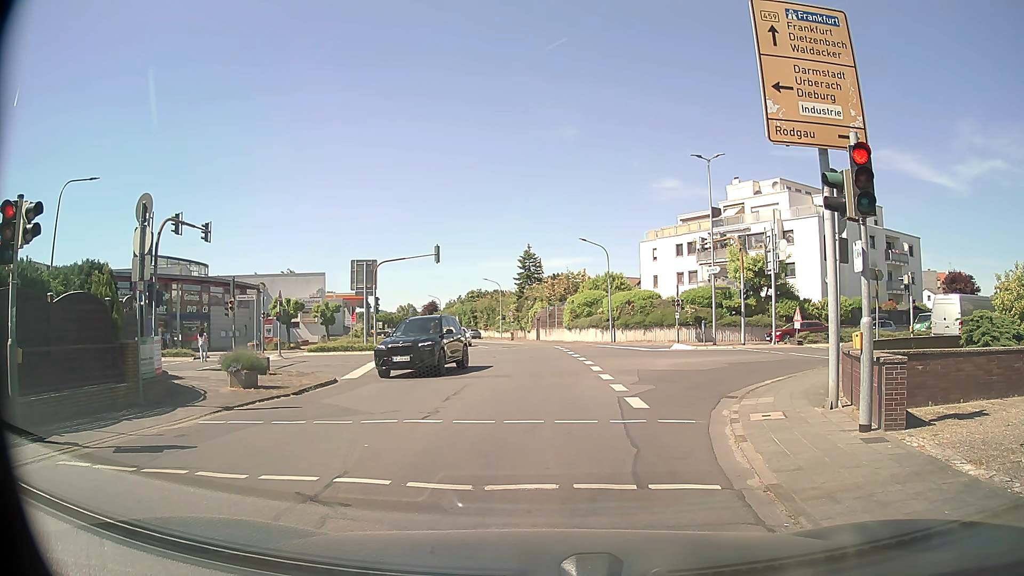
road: tertiary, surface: asphalt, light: Day
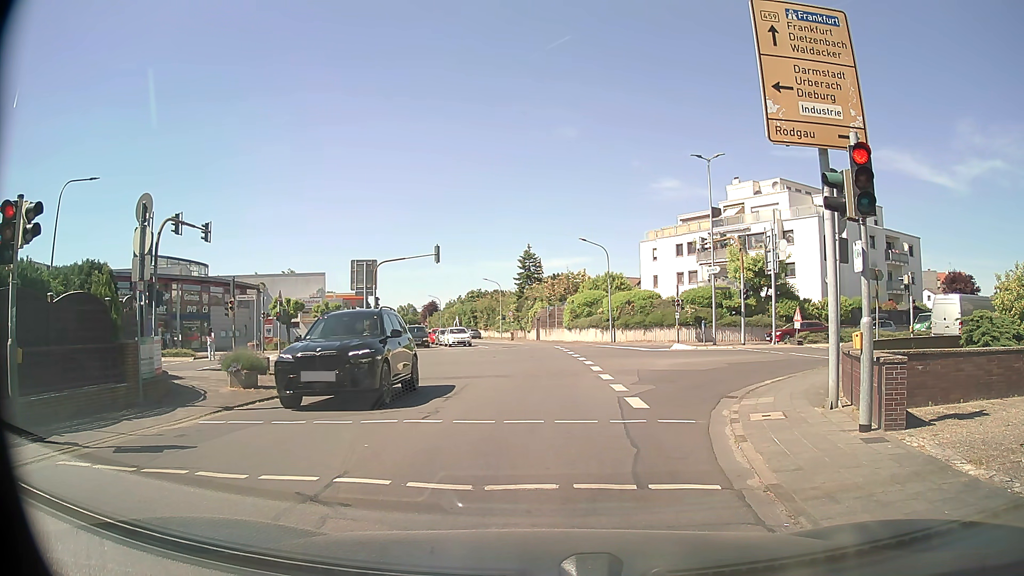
(0.0, 0.0) m; 0°
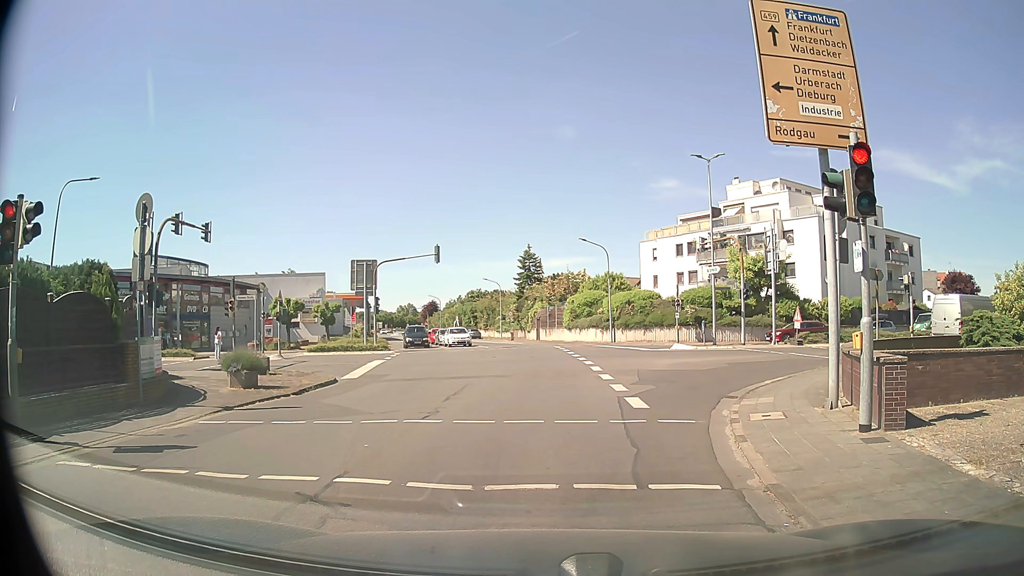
(0.0, 0.0) m; 0°
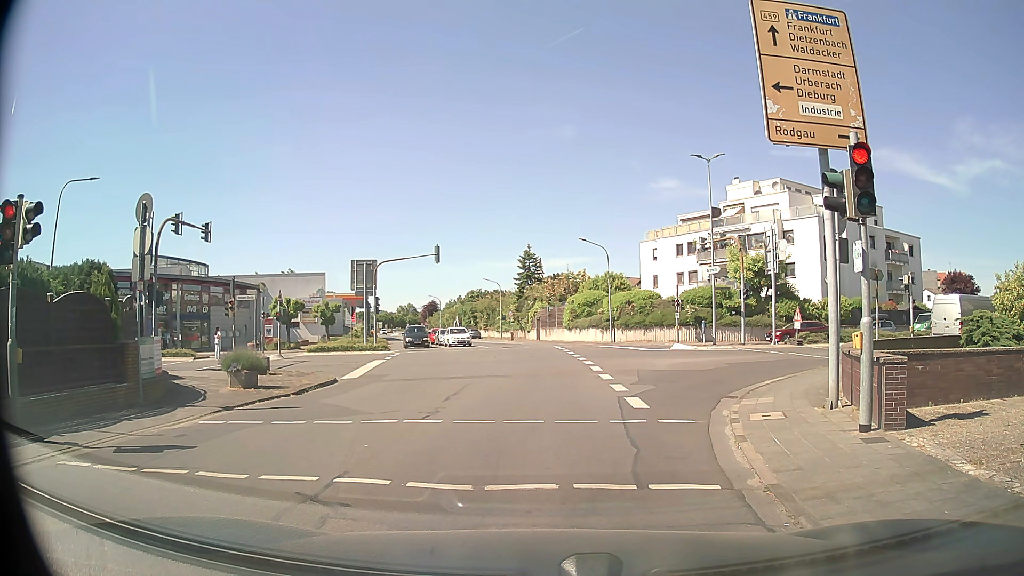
(0.0, 0.0) m; 0°
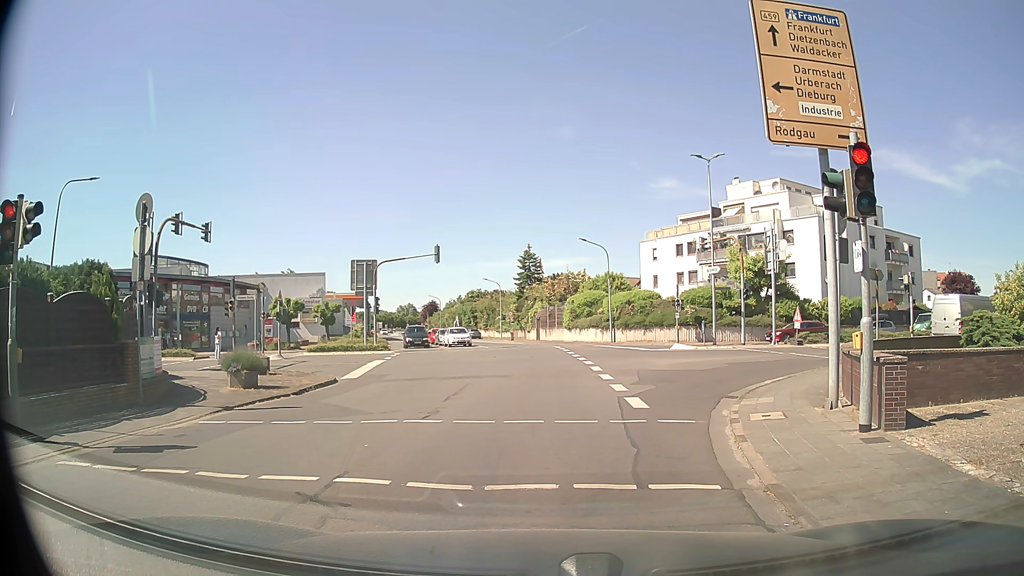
(0.0, 0.0) m; 0°
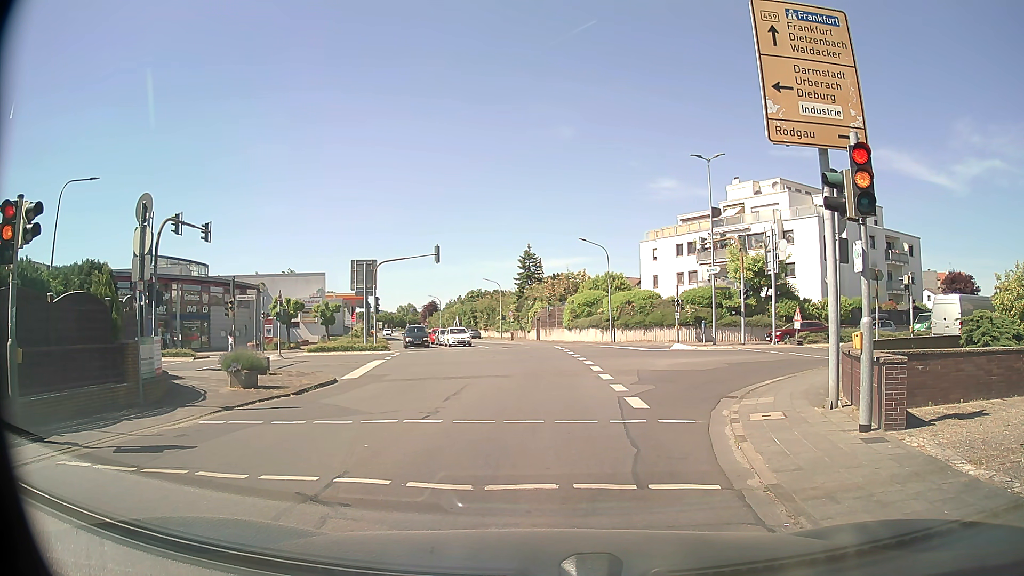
(0.0, 0.0) m; 0°
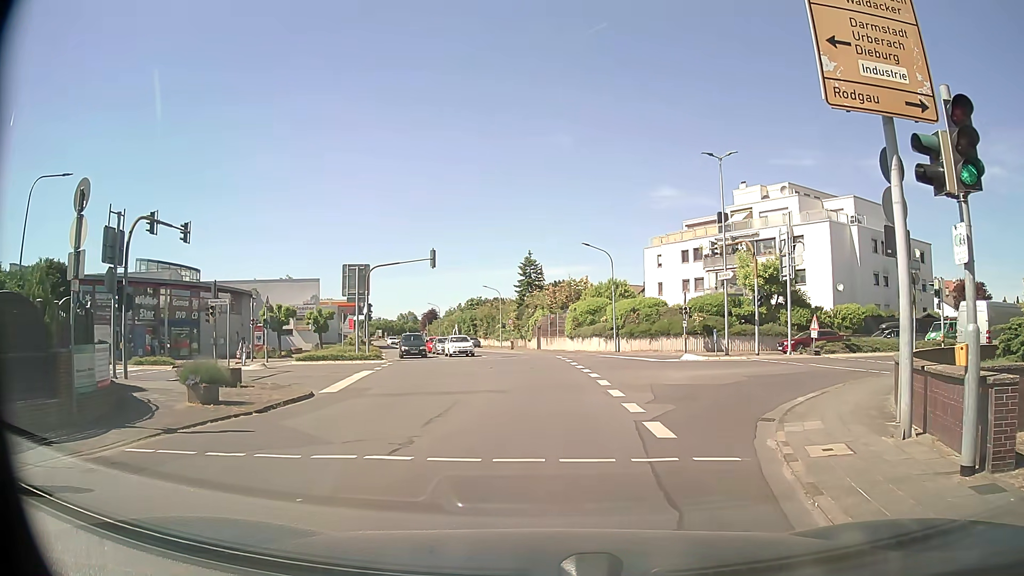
(0.0, +2.5) m; +2°
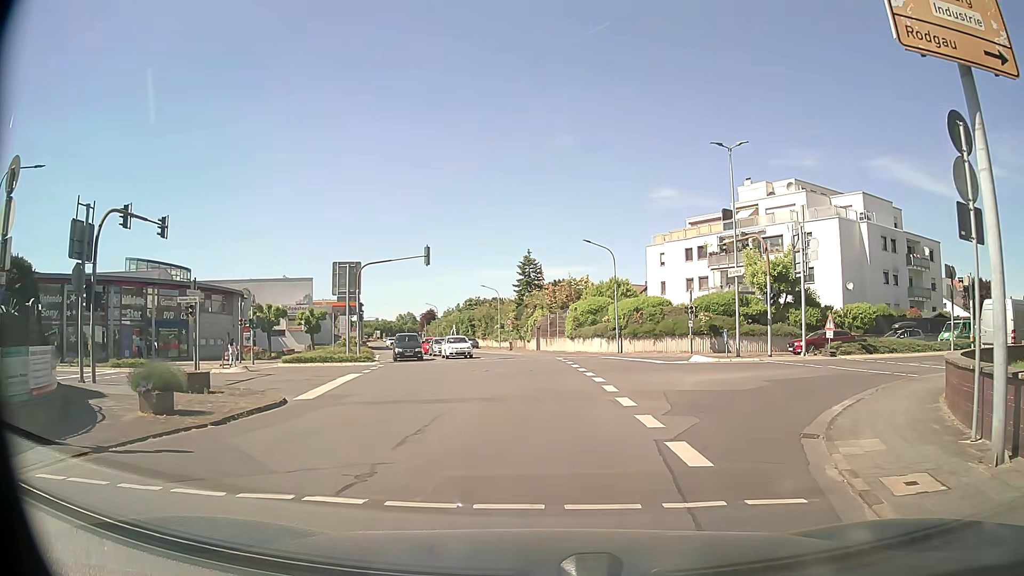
(0.0, +2.1) m; -2°
(0, +10) (0, +20) (0, +30) (-1, +40) (-3, +50) (-5, +59) (-8, +69) (-11, +79) (-13, +88) (-16, +98) m
